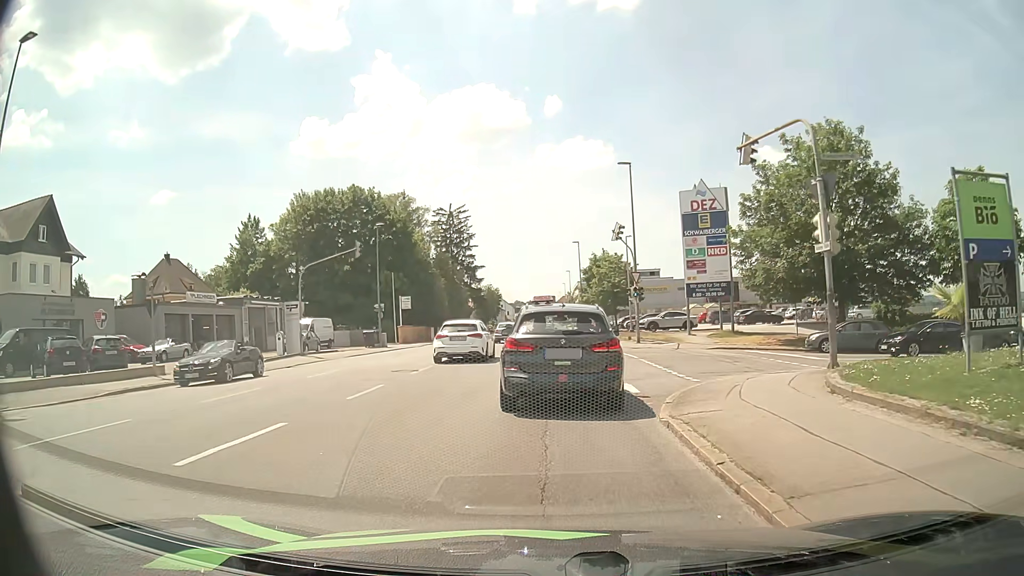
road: tertiary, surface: asphalt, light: Day
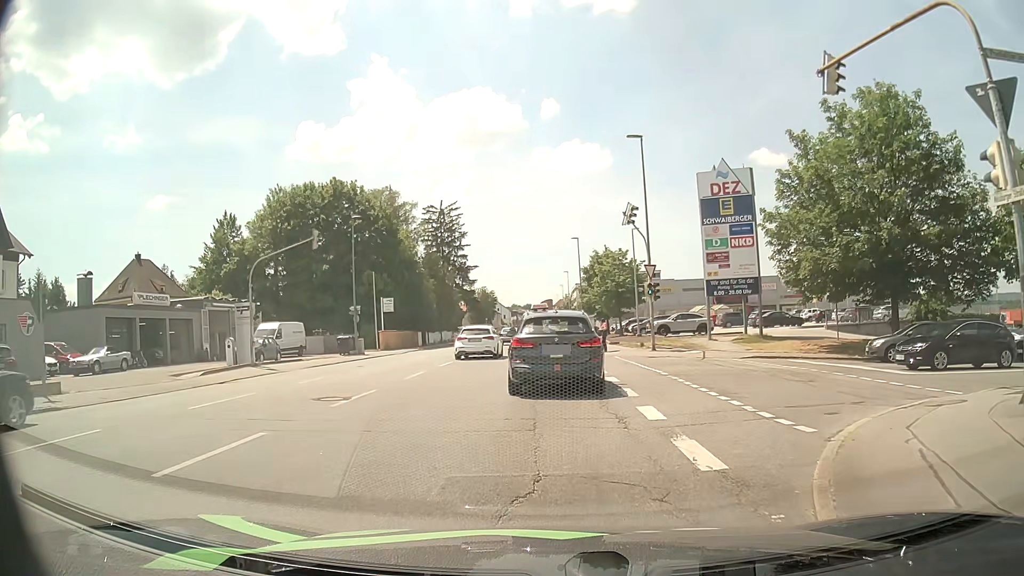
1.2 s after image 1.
(0.0, +6.3) m; +1°
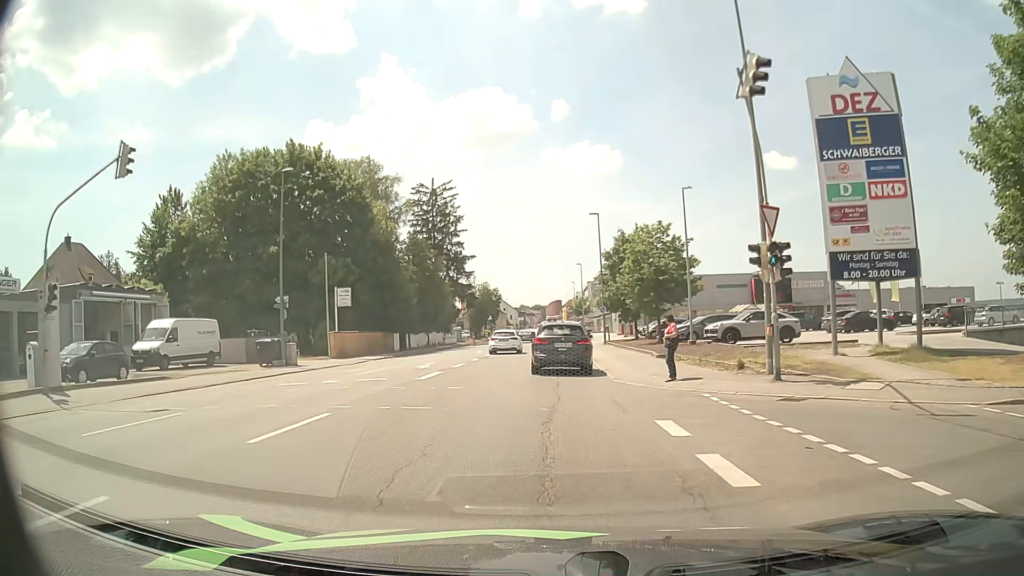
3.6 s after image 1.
(-0.2, +16.5) m; -1°
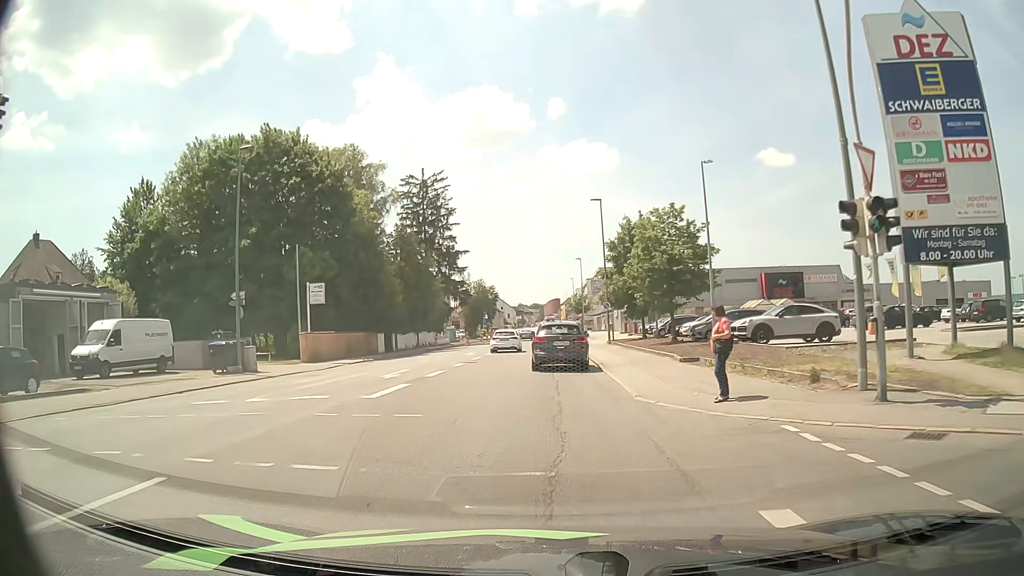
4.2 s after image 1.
(0.0, +5.2) m; 0°
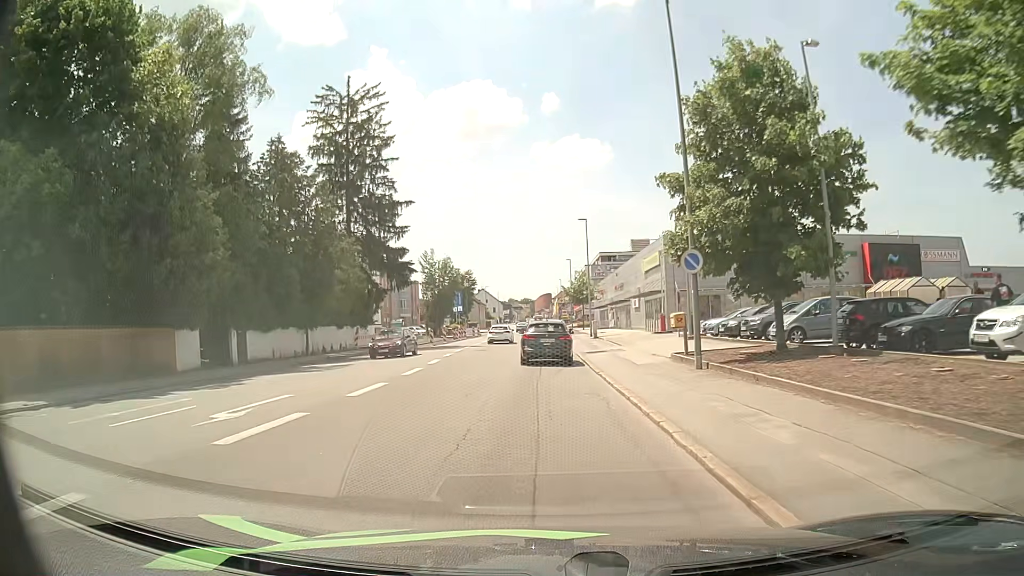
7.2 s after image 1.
(+0.3, +30.7) m; +1°
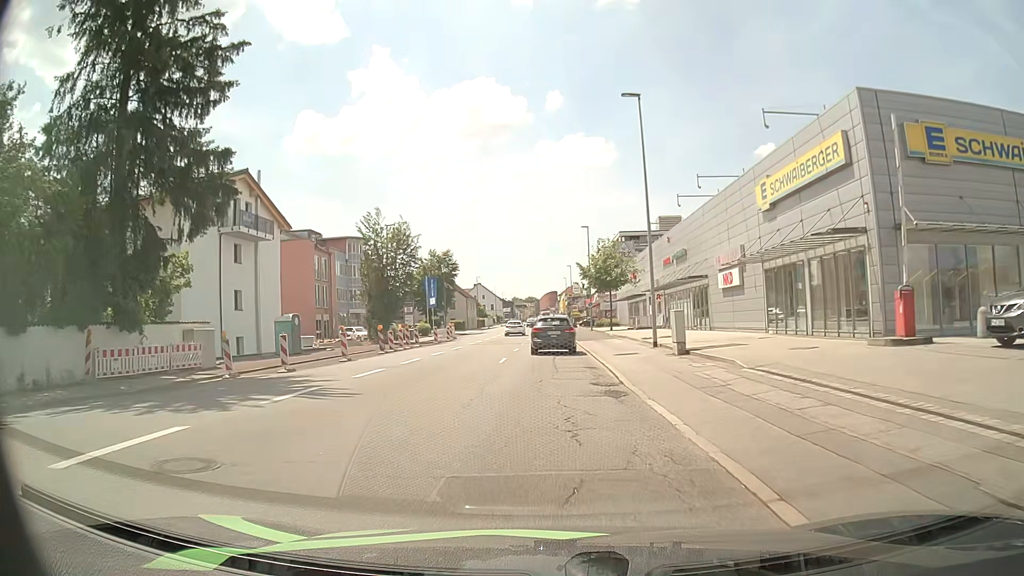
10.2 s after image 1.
(-0.2, +32.4) m; -1°
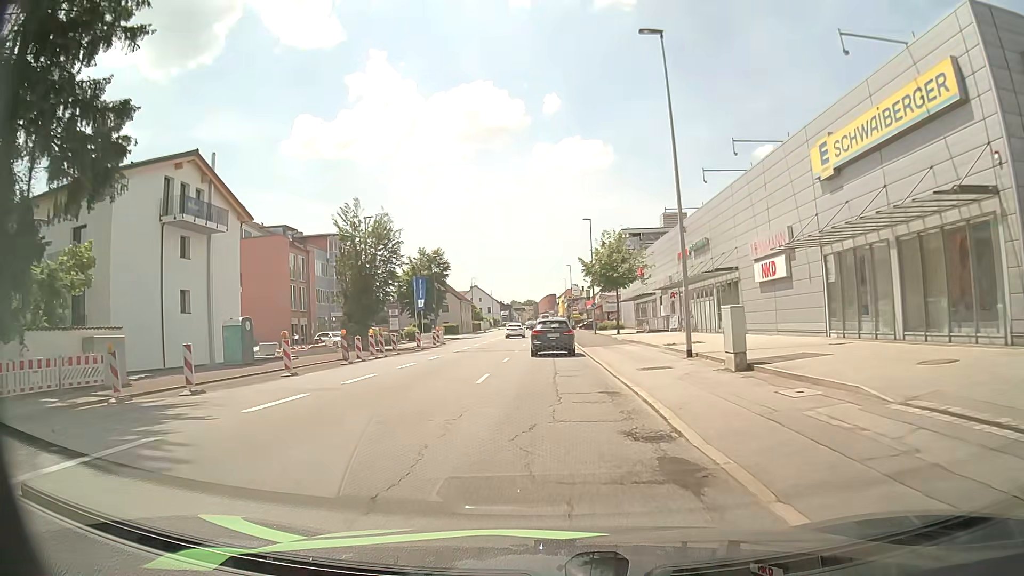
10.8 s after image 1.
(0.0, +6.7) m; 0°
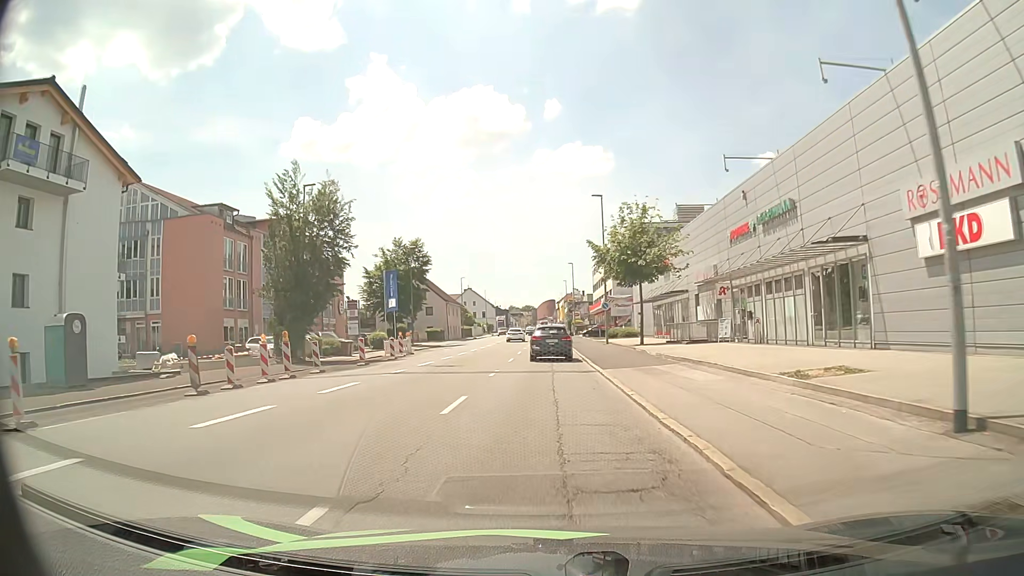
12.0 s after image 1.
(0.0, +13.8) m; 0°
(0, +10) (0, +20) (0, +30) (0, +40) (0, +50) (0, +60) (0, +70) (+1, +80) (+1, +90) (+1, +100) m
